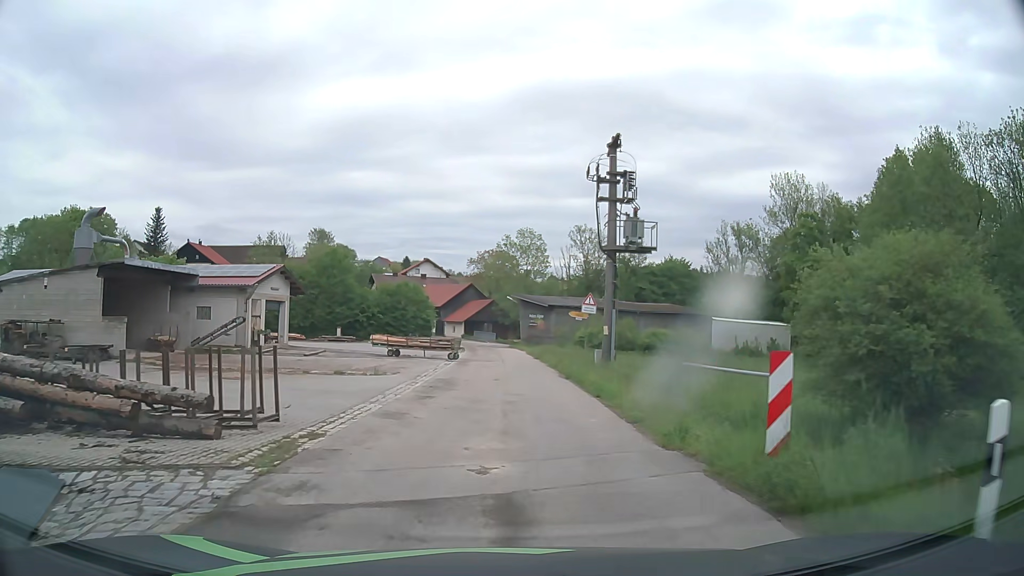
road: unclassified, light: Day
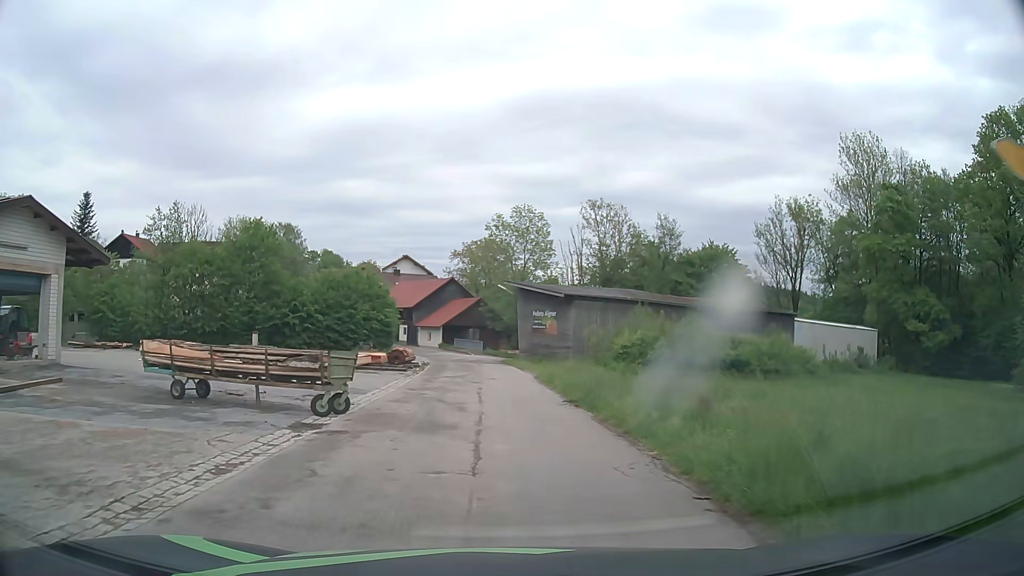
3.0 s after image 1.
(+0.1, +25.0) m; +1°
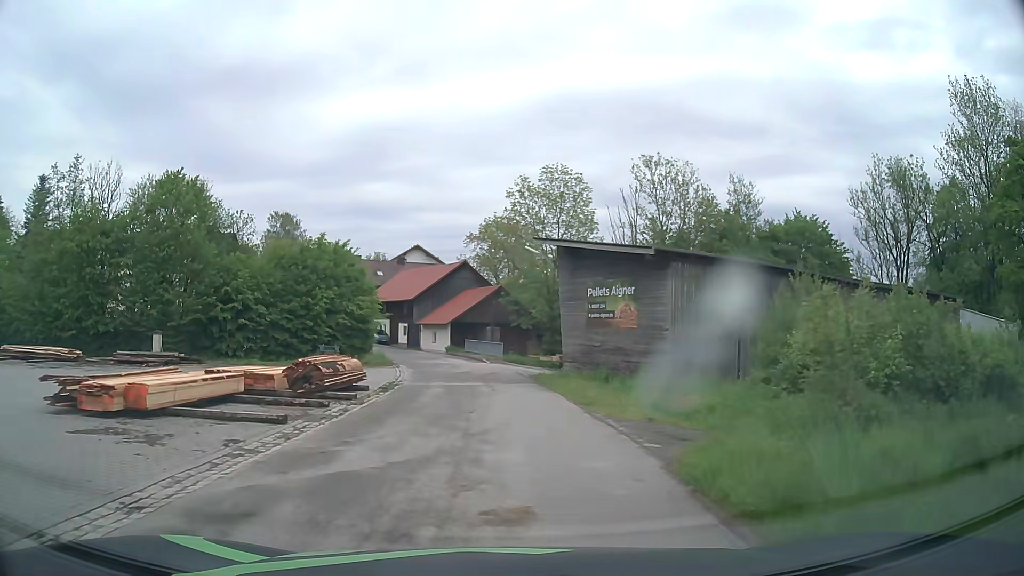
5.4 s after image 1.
(-0.3, +19.8) m; -2°
(0, +10) (0, +20) (-1, +30) (-2, +40) (-5, +50) (-9, +59) (-14, +67) (-19, +76) (-25, +84) (-29, +93) m
